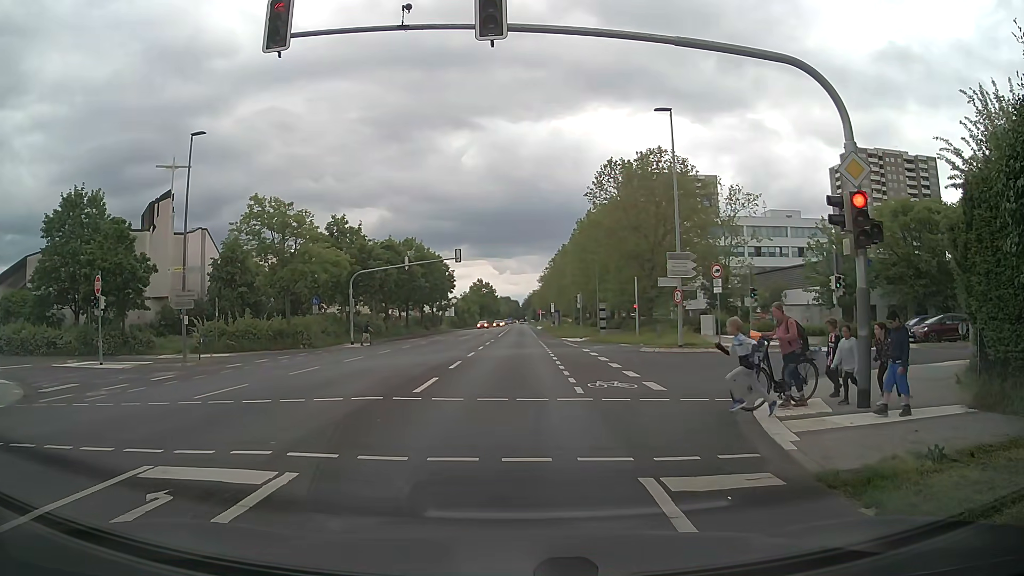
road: secondary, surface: asphalt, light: Day
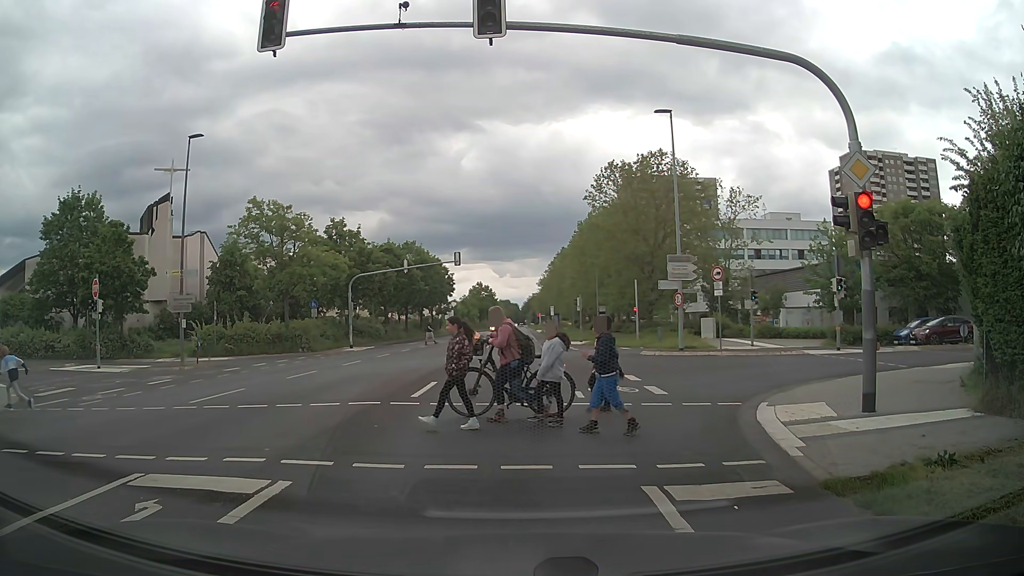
(0.0, +0.3) m; 0°
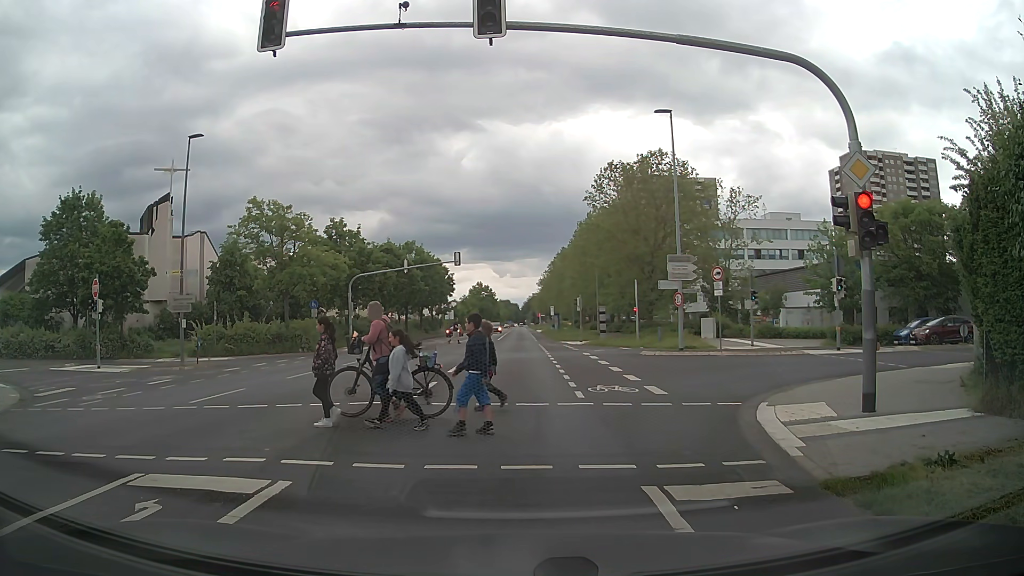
(0.0, 0.0) m; 0°
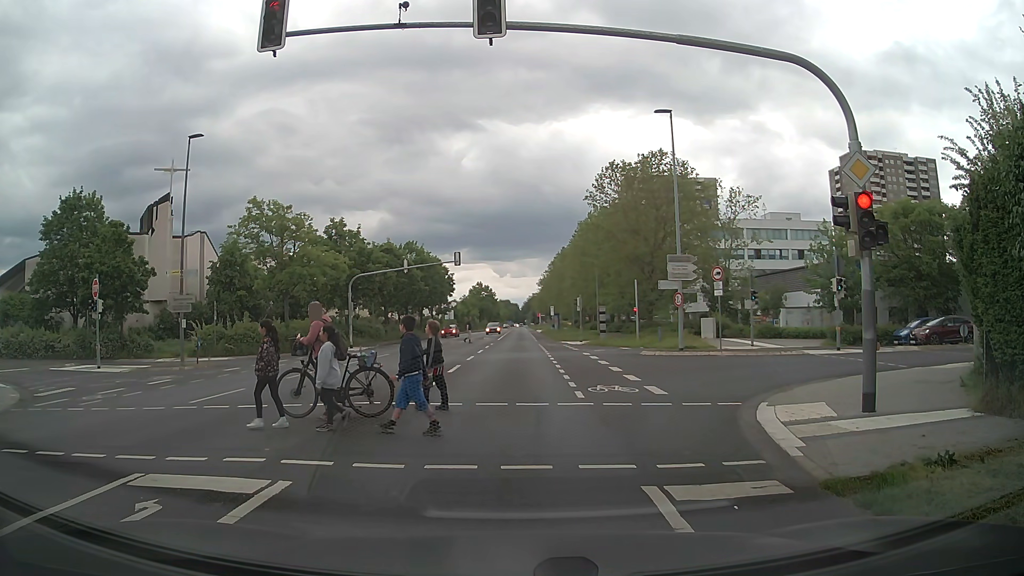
(0.0, 0.0) m; 0°
